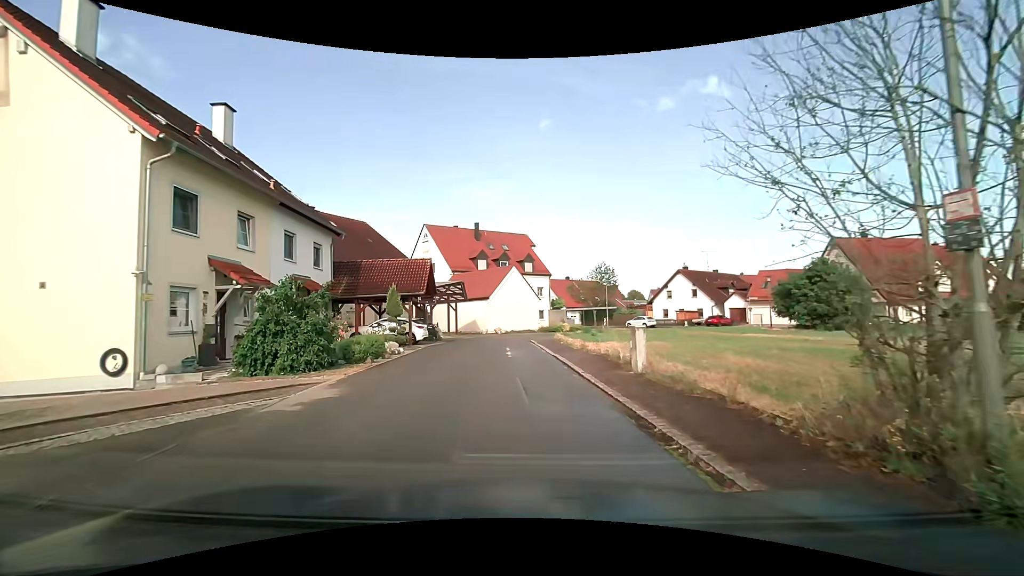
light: Day
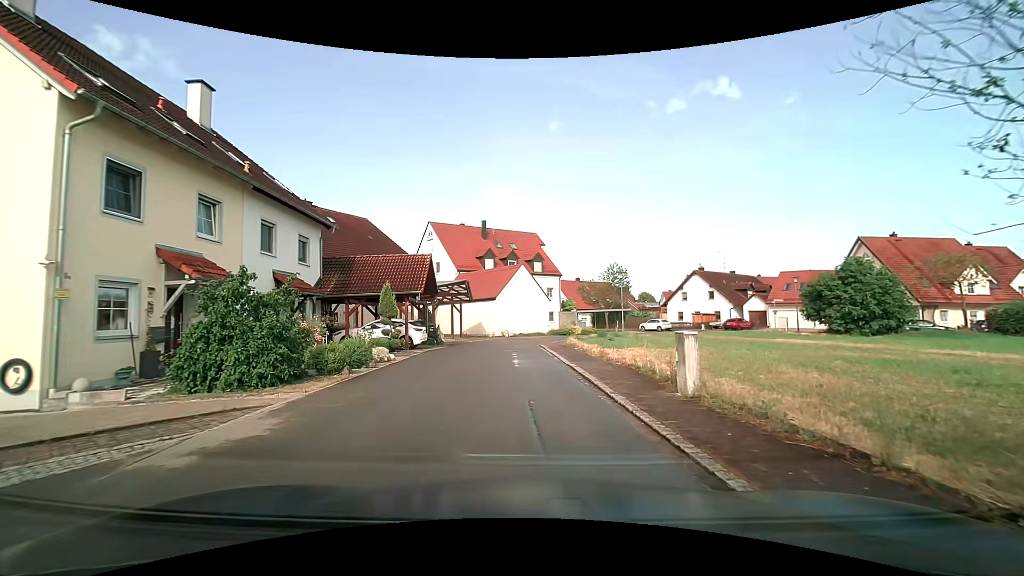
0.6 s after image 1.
(0.0, +2.7) m; -1°
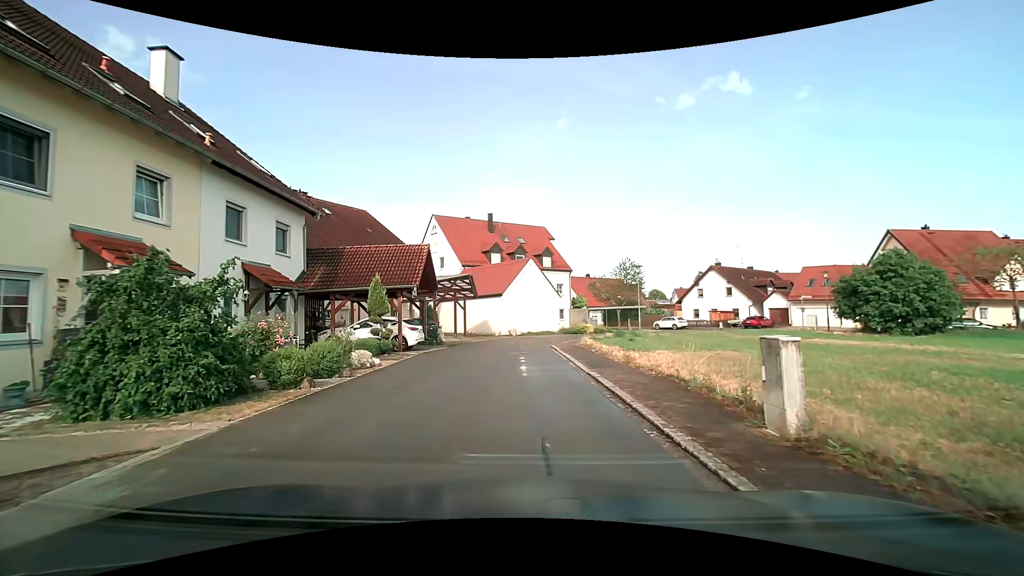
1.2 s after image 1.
(0.0, +2.8) m; -1°
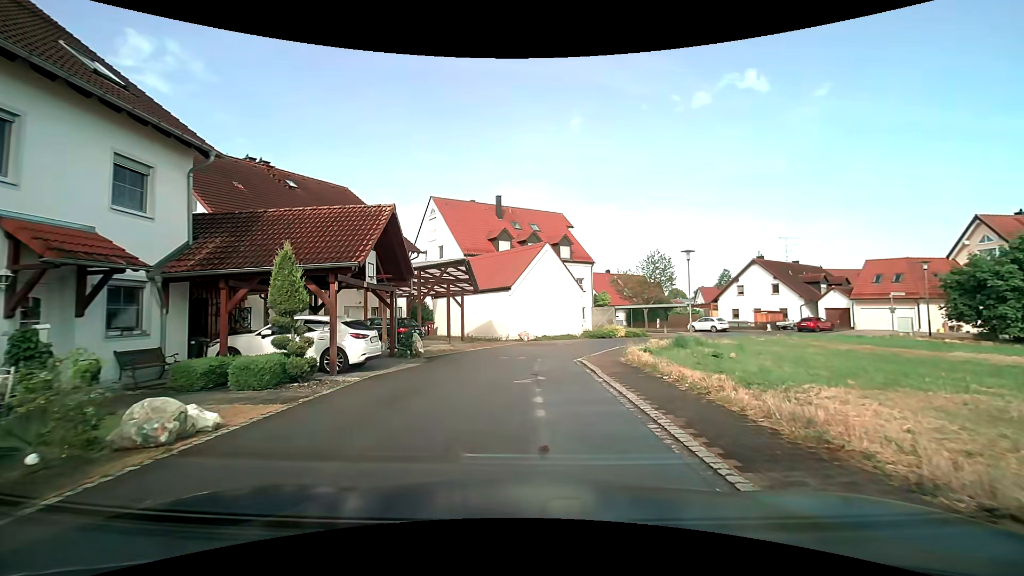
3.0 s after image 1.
(0.0, +8.2) m; -1°
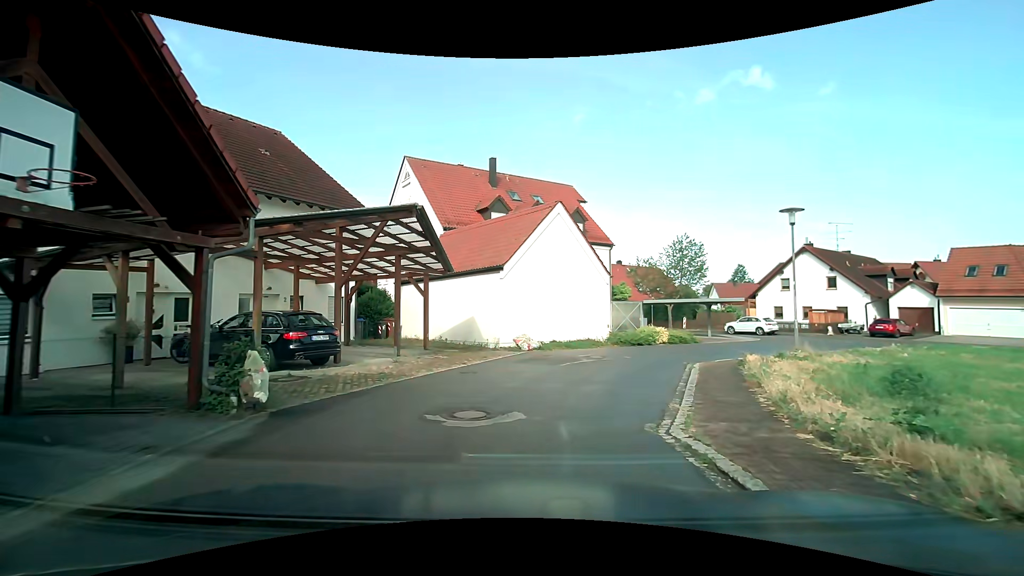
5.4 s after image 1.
(-0.1, +10.5) m; 0°
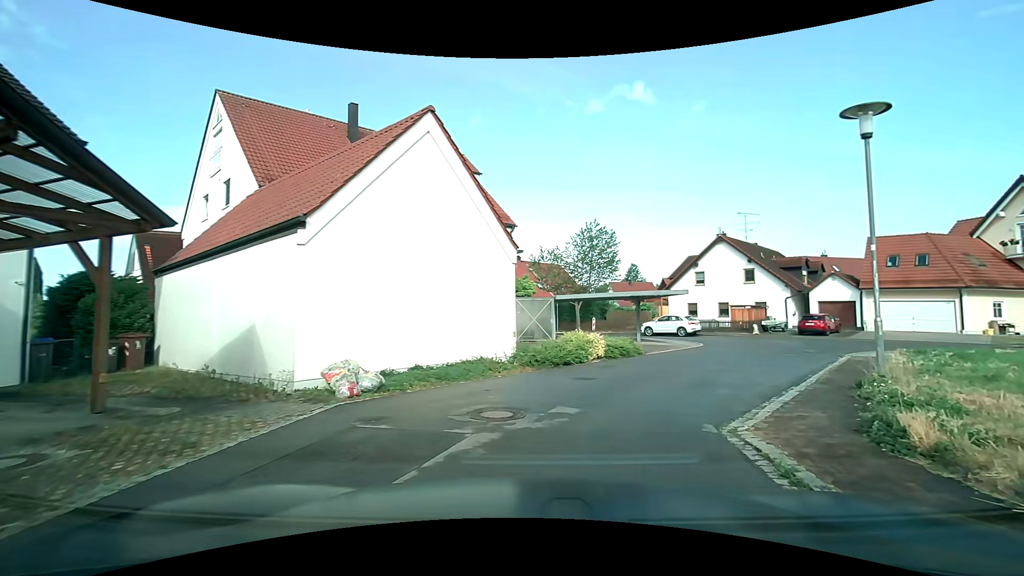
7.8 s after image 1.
(+0.9, +9.5) m; +10°
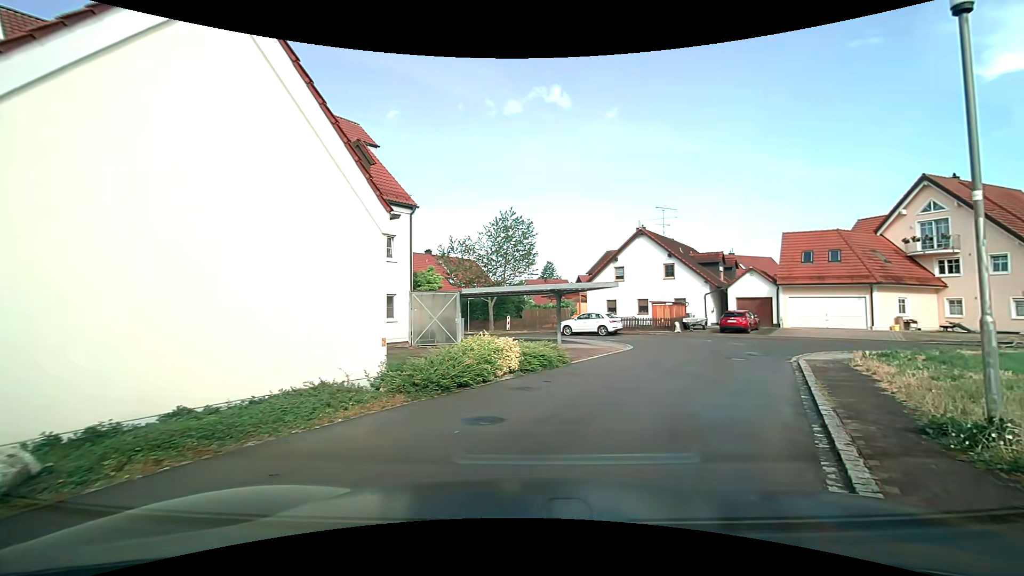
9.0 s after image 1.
(+0.5, +4.5) m; +11°
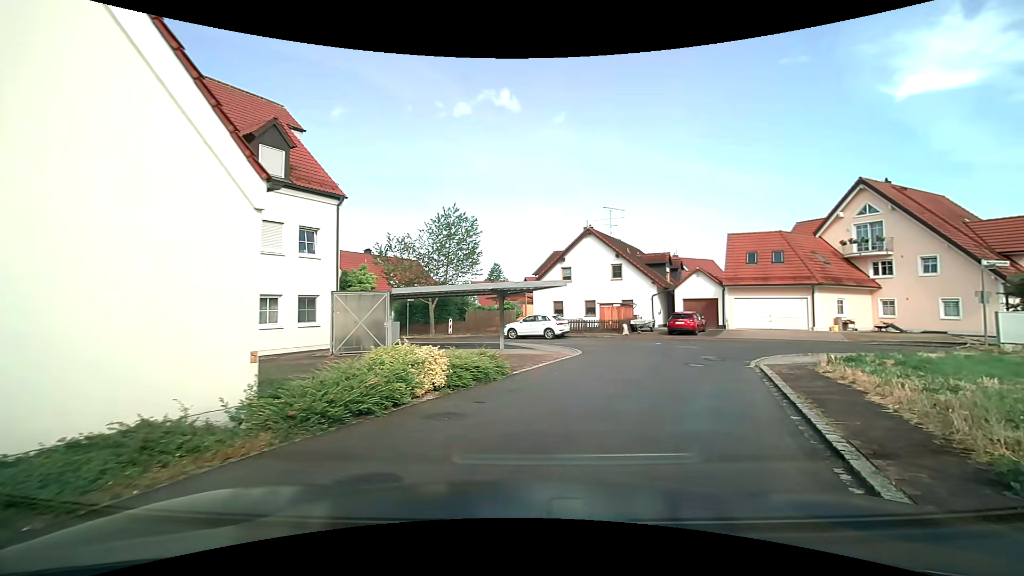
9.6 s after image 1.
(+0.1, +2.1) m; +5°
